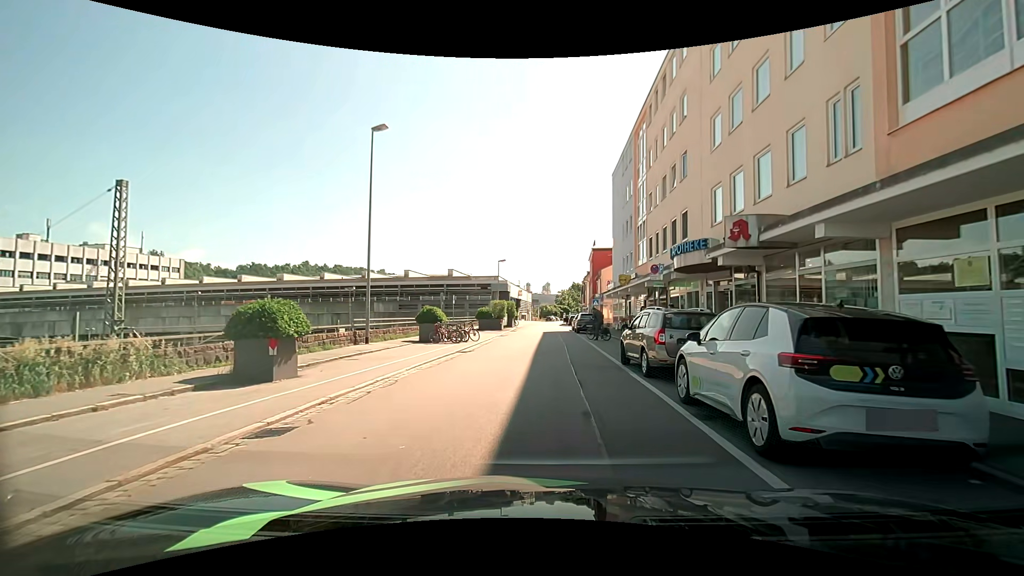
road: residential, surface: asphalt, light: Day
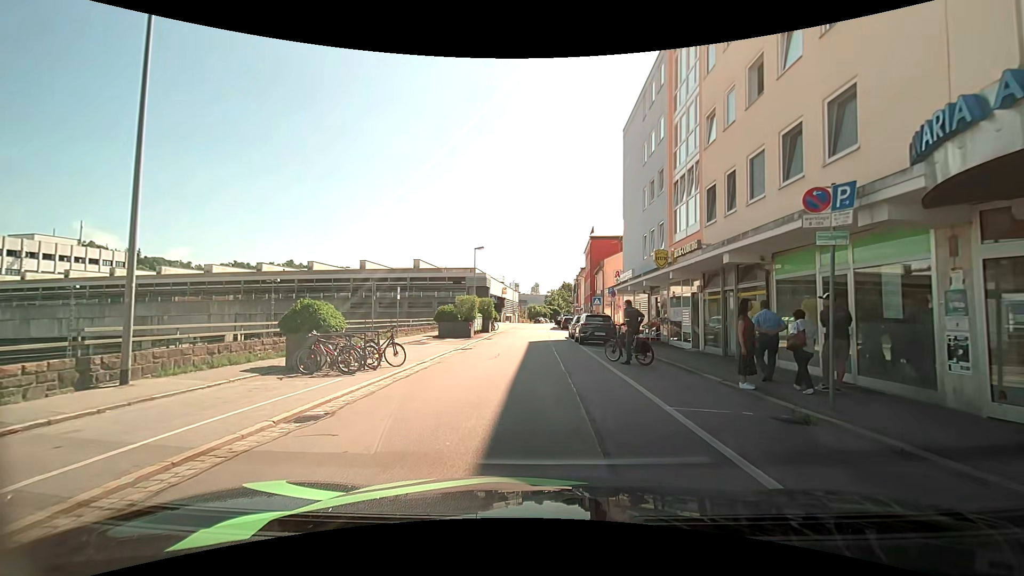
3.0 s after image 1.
(0.0, +12.8) m; -1°
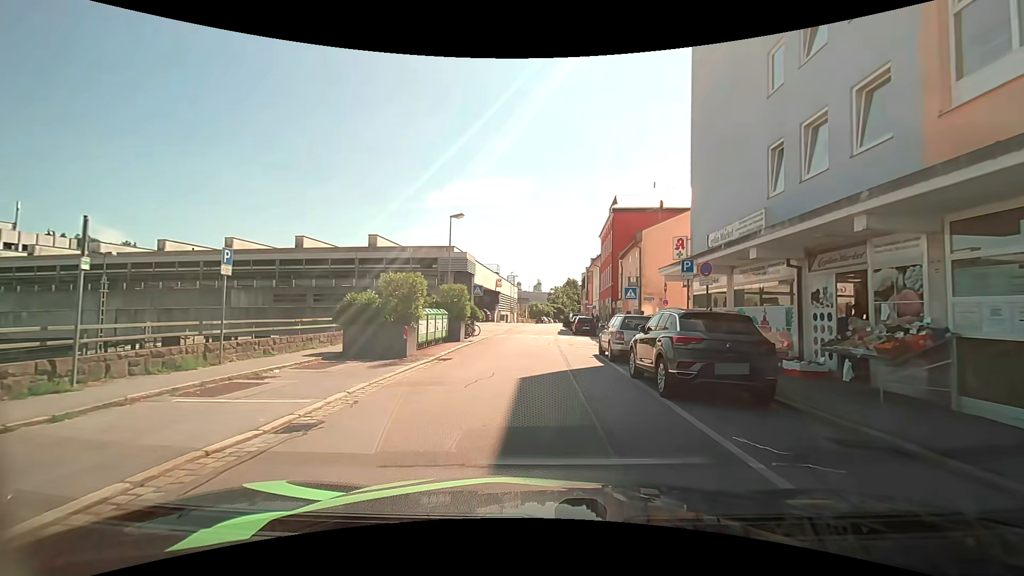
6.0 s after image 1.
(+0.3, +15.9) m; +1°
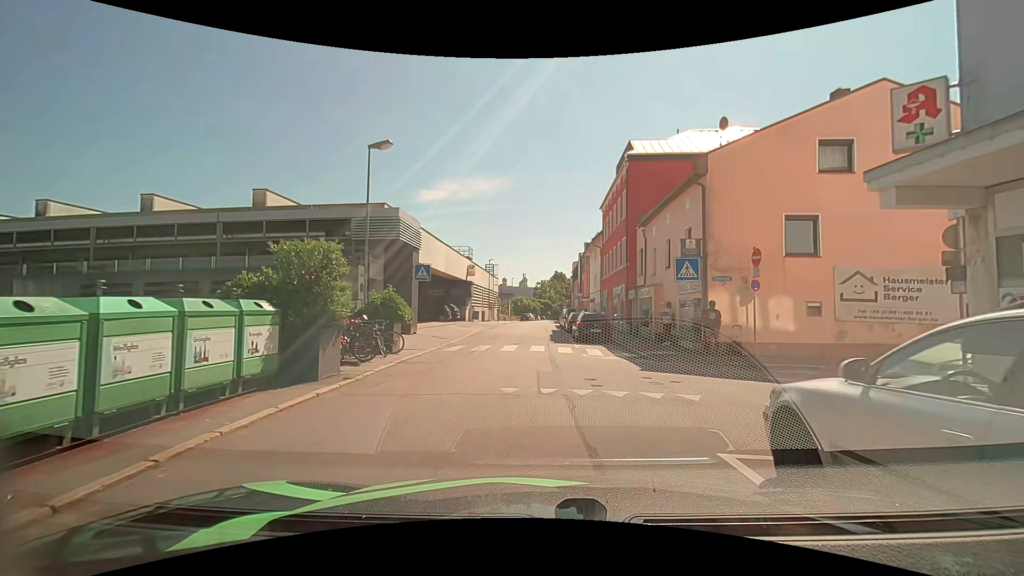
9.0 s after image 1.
(+0.3, +14.1) m; +2°
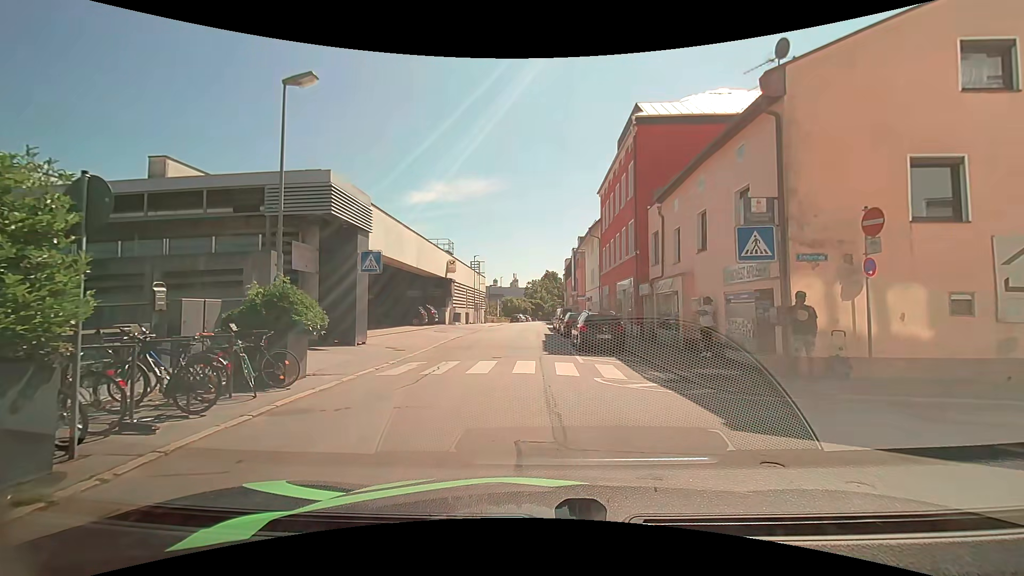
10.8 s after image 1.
(+0.1, +6.0) m; +2°
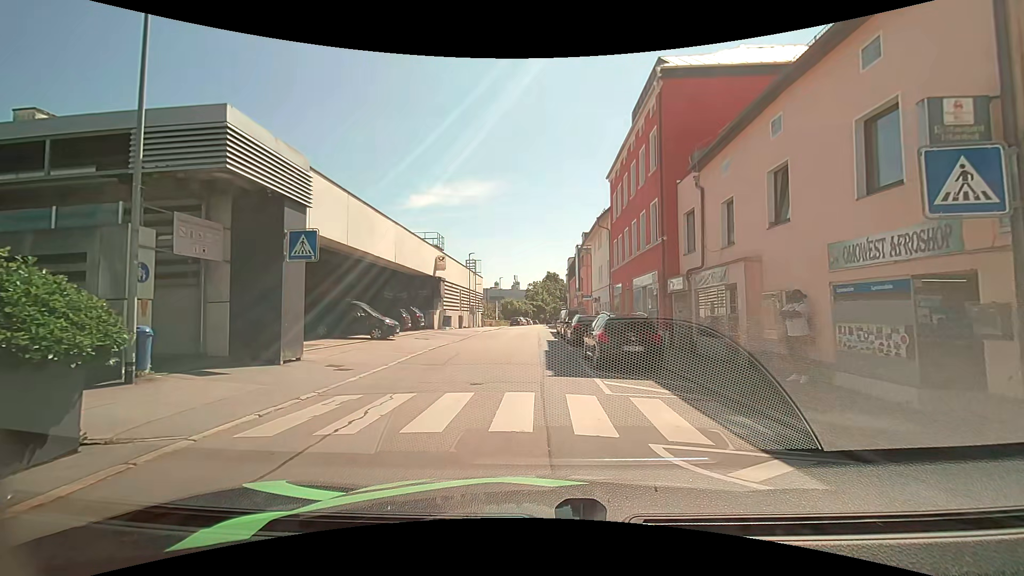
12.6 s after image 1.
(0.0, +5.2) m; -2°
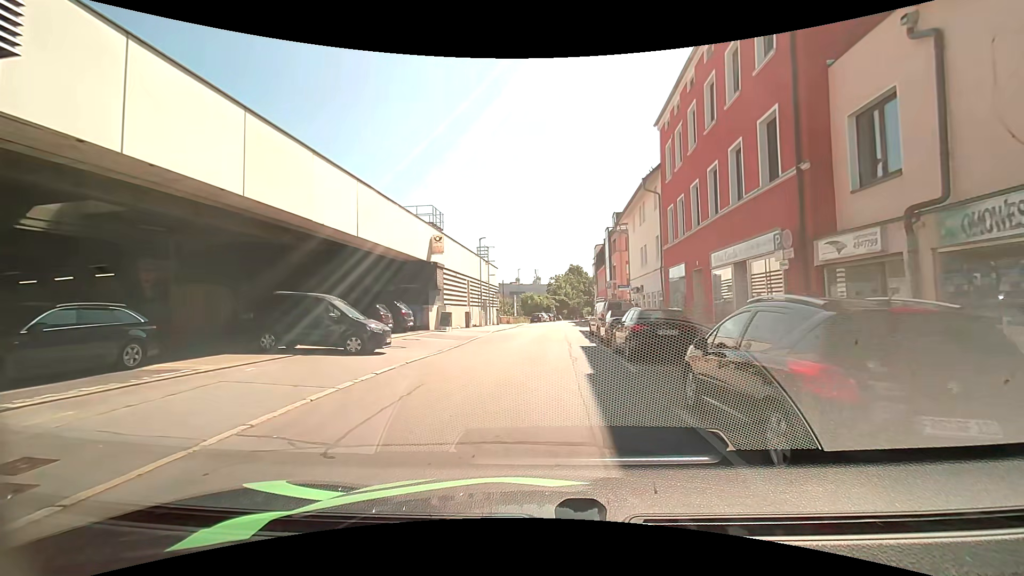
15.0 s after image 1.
(0.0, +9.0) m; -2°
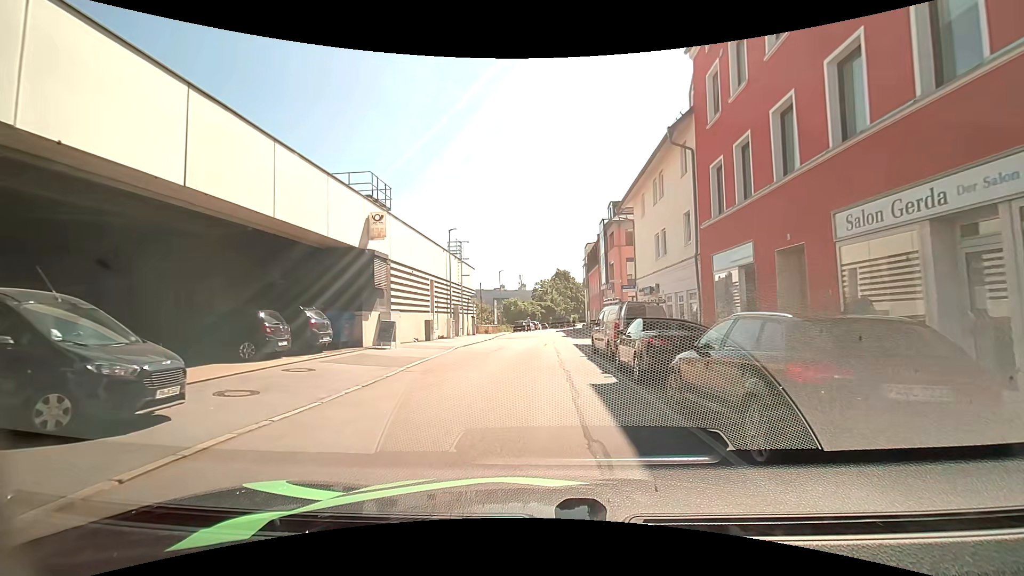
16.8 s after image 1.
(+0.2, +8.6) m; +3°
